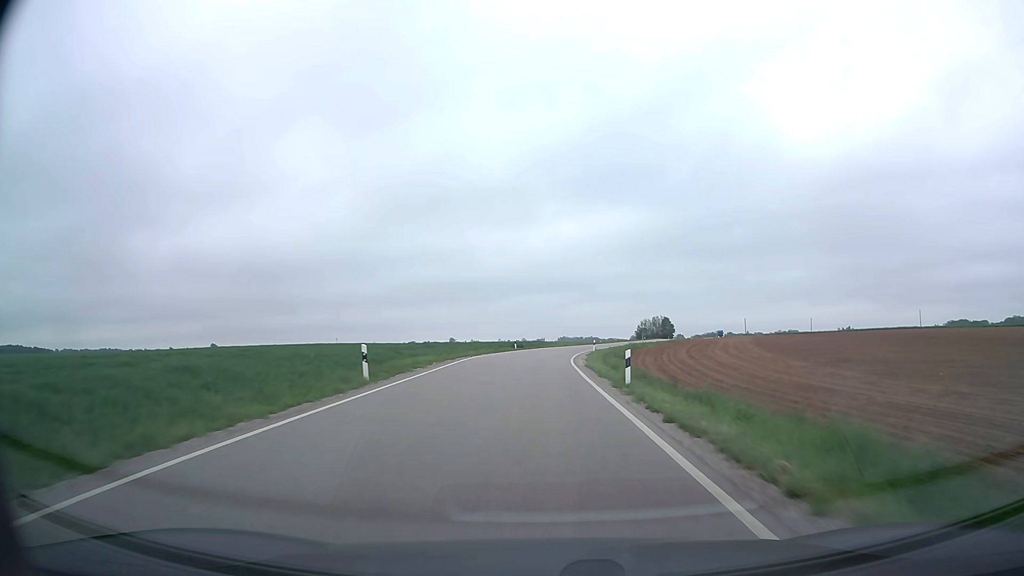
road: secondary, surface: asphalt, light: Day
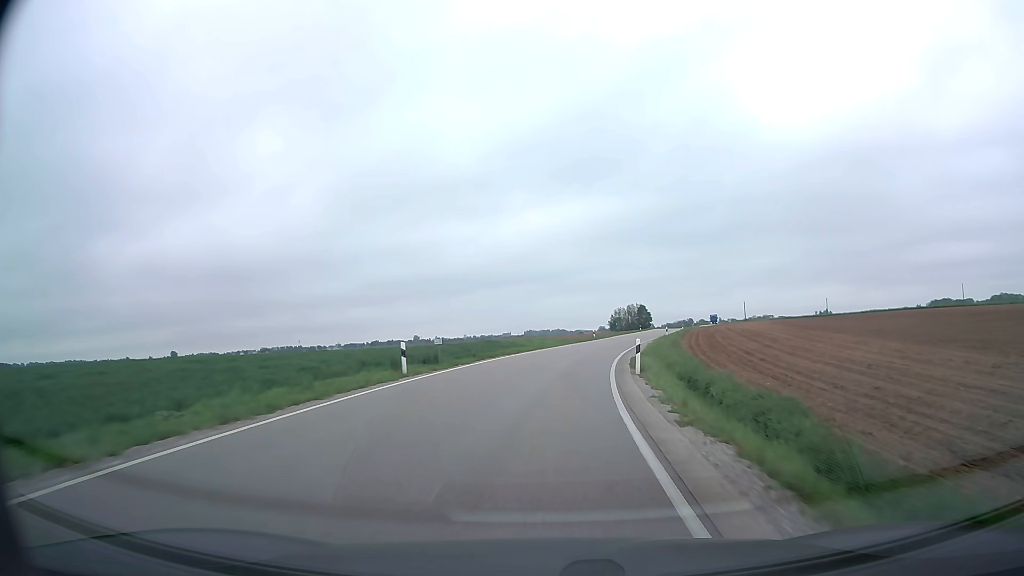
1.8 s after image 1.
(+0.6, +39.5) m; +3°
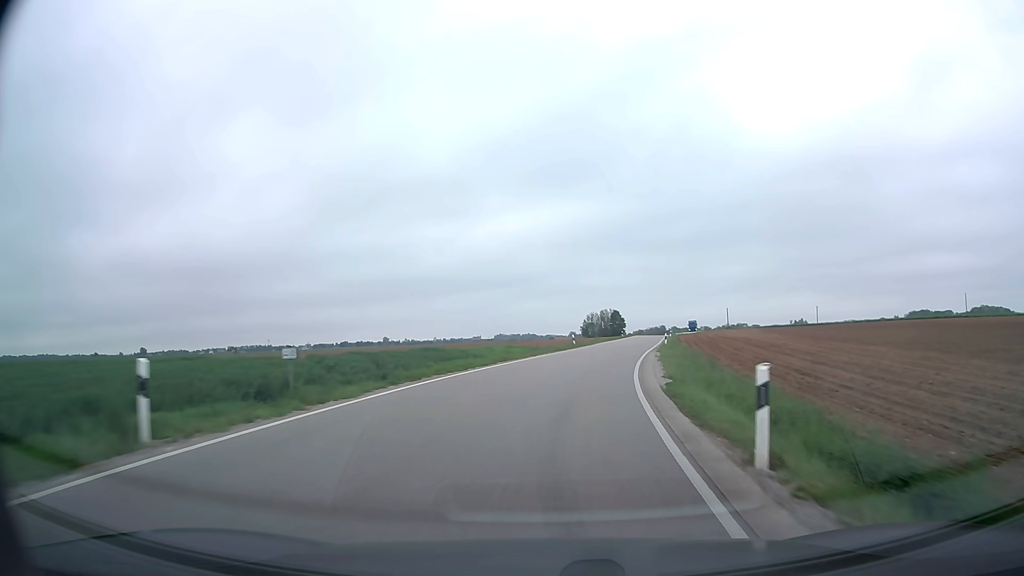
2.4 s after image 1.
(+0.2, +13.0) m; +3°
(0, +10) (+1, +20) (+2, +30) (+4, +40) (+6, +50) (+8, +59) (+10, +69) (+13, +79) (+15, +89) (+17, +98) m
